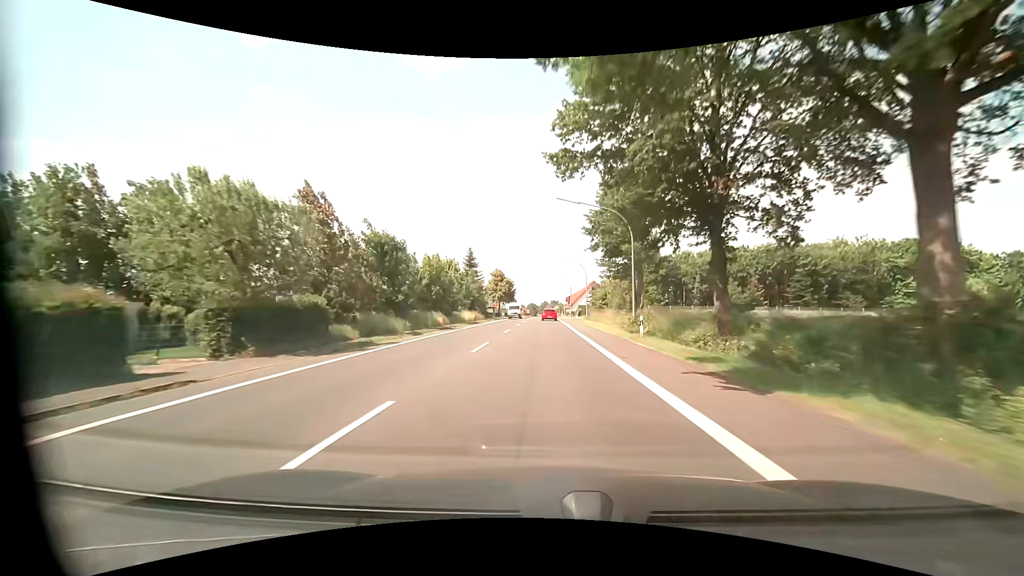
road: primary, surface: asphalt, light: Day
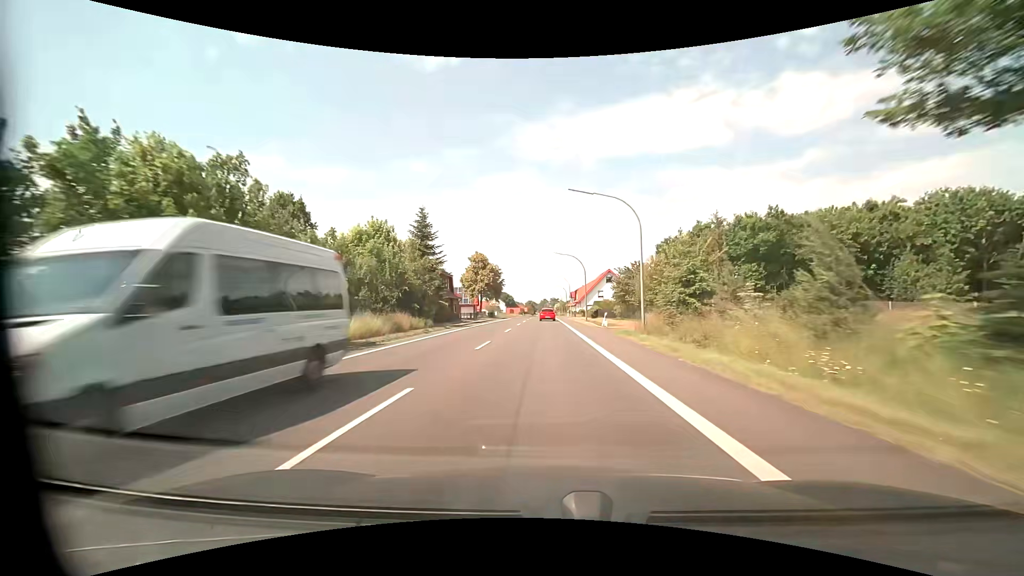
(0.0, +34.8) m; 0°
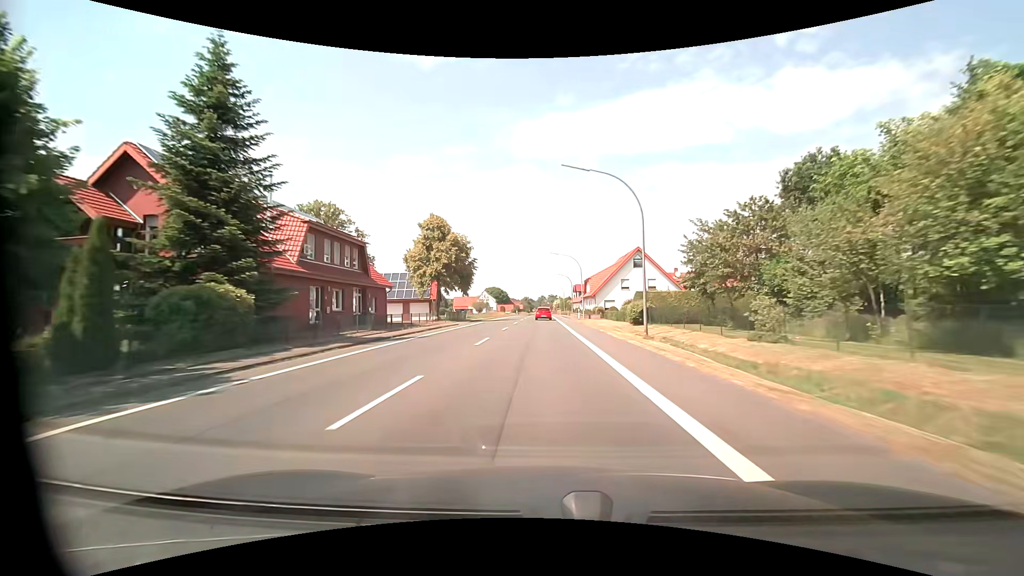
(+0.2, +34.8) m; 0°
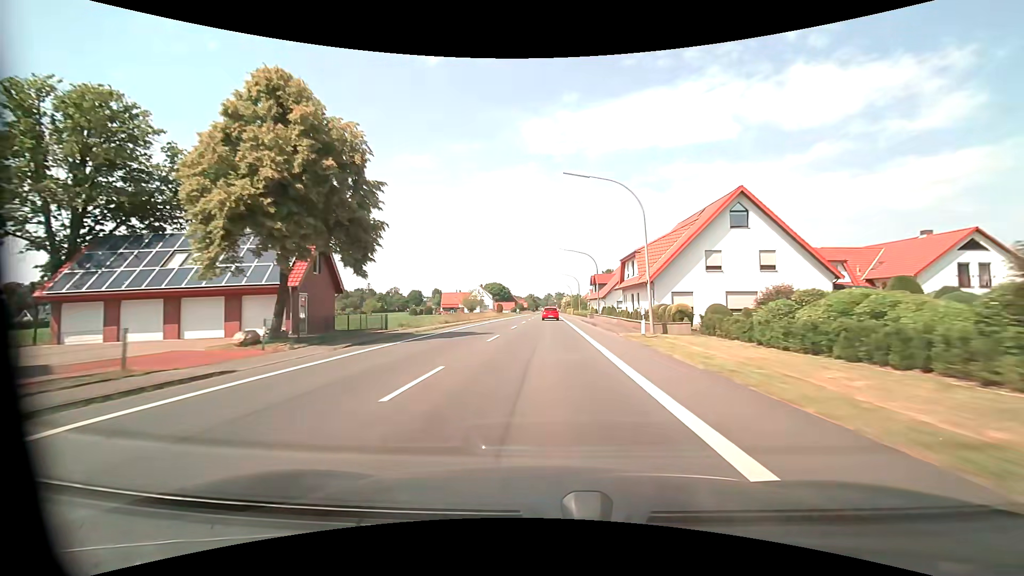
(-0.1, +34.6) m; -1°
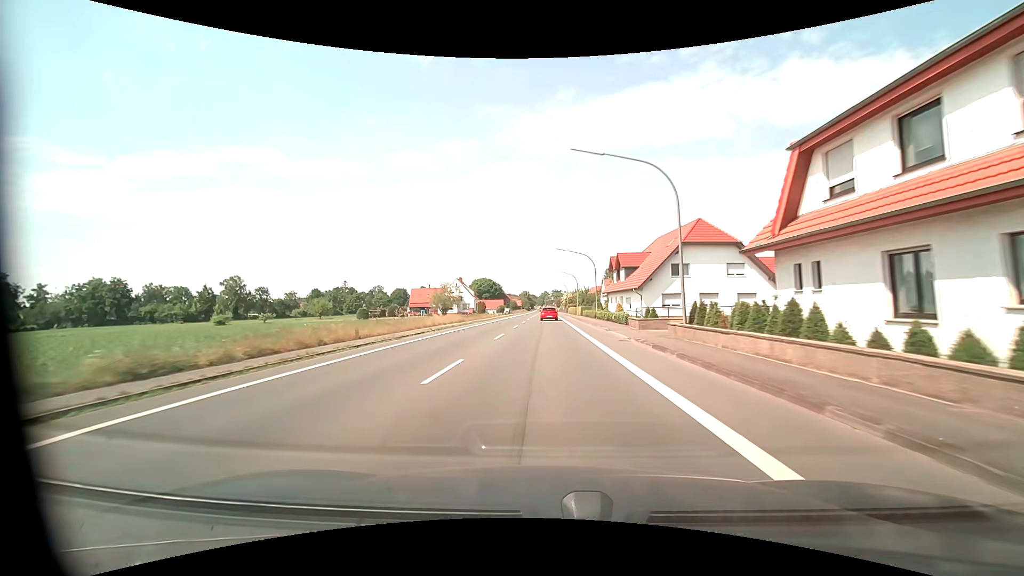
(+0.1, +34.4) m; 0°
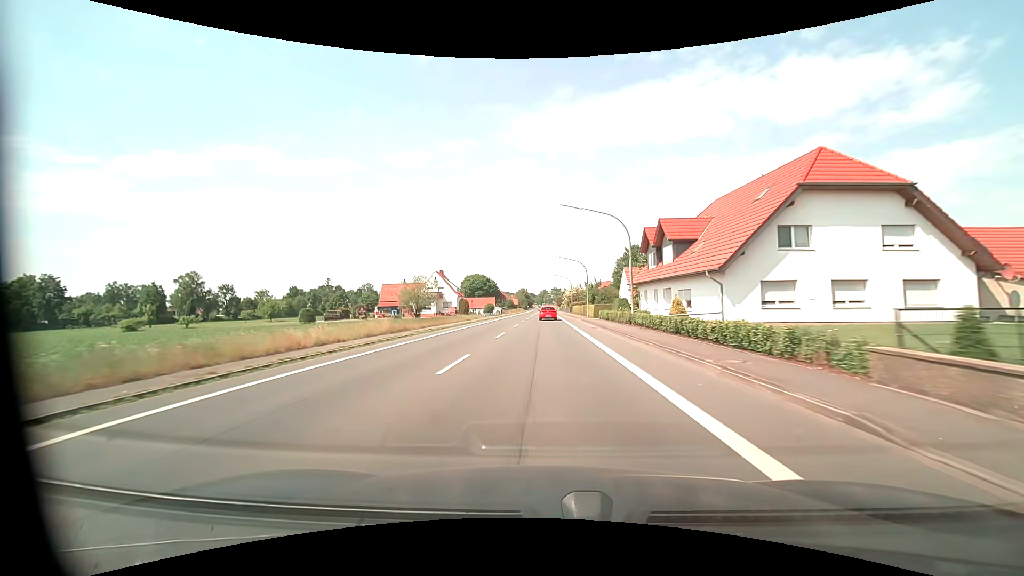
(+0.1, +22.8) m; 0°
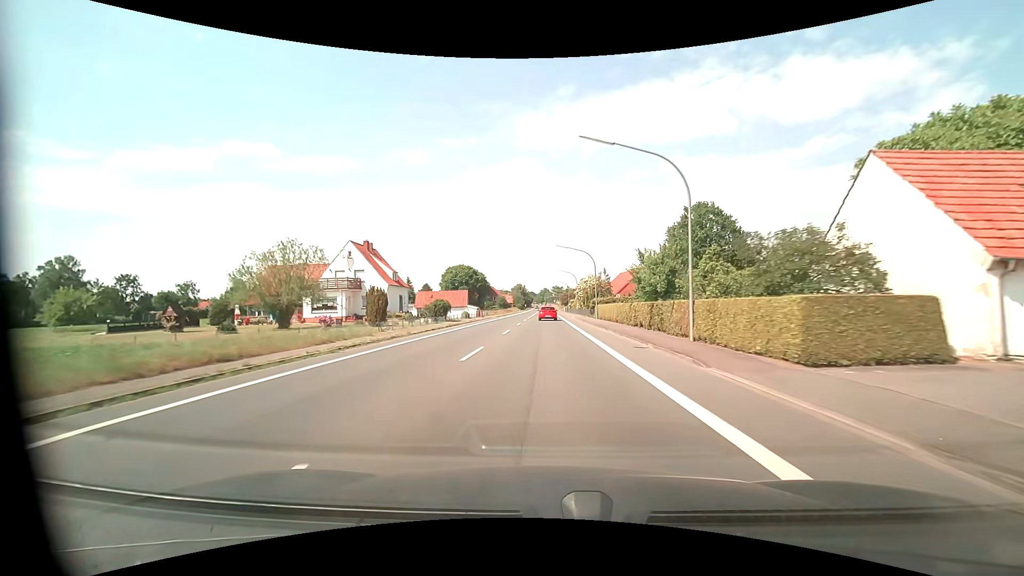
(0.0, +45.6) m; 0°
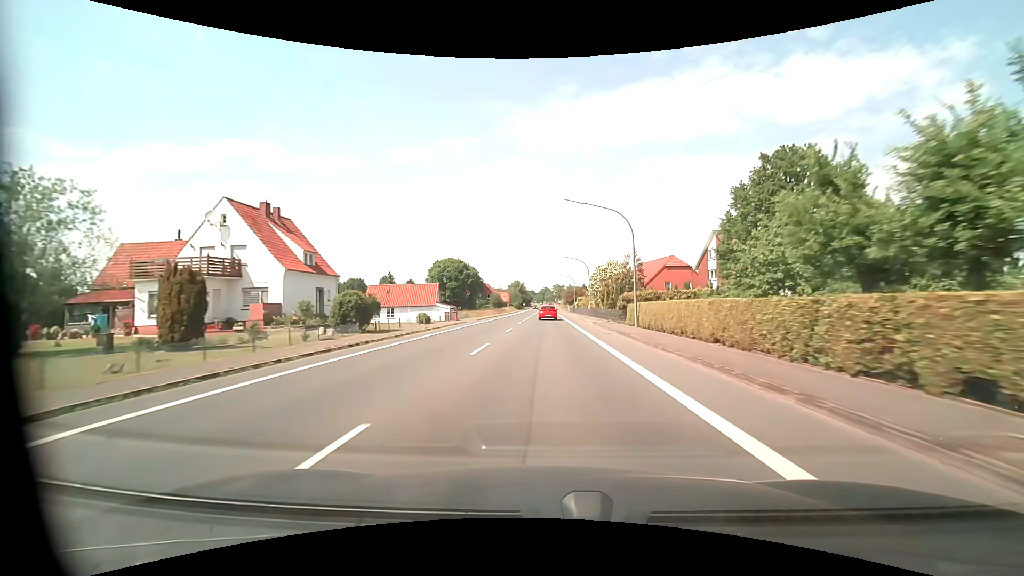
(-0.1, +22.7) m; 0°
